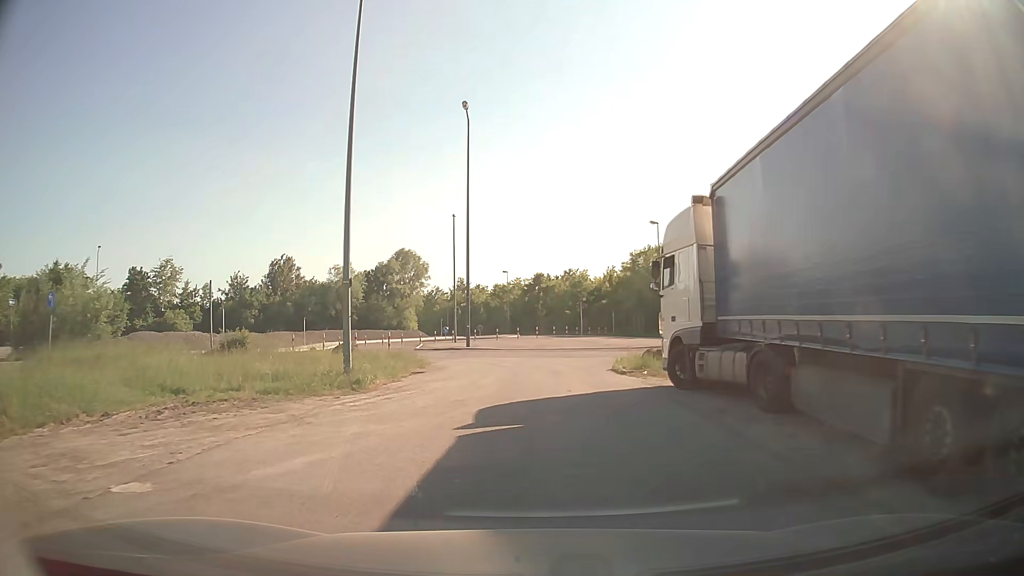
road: service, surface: asphalt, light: Day
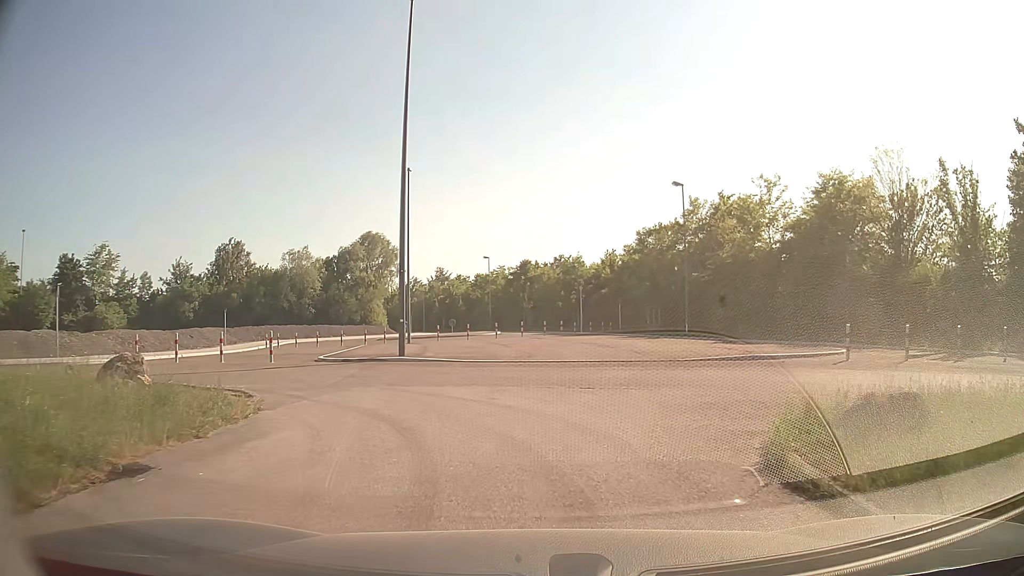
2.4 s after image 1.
(+0.2, +14.3) m; +1°
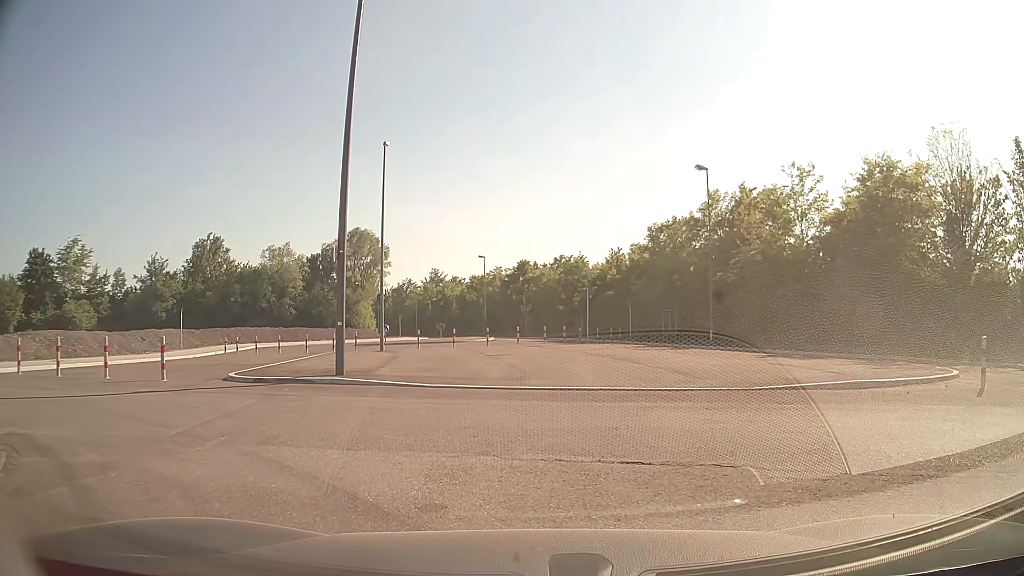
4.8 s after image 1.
(0.0, +6.1) m; +1°
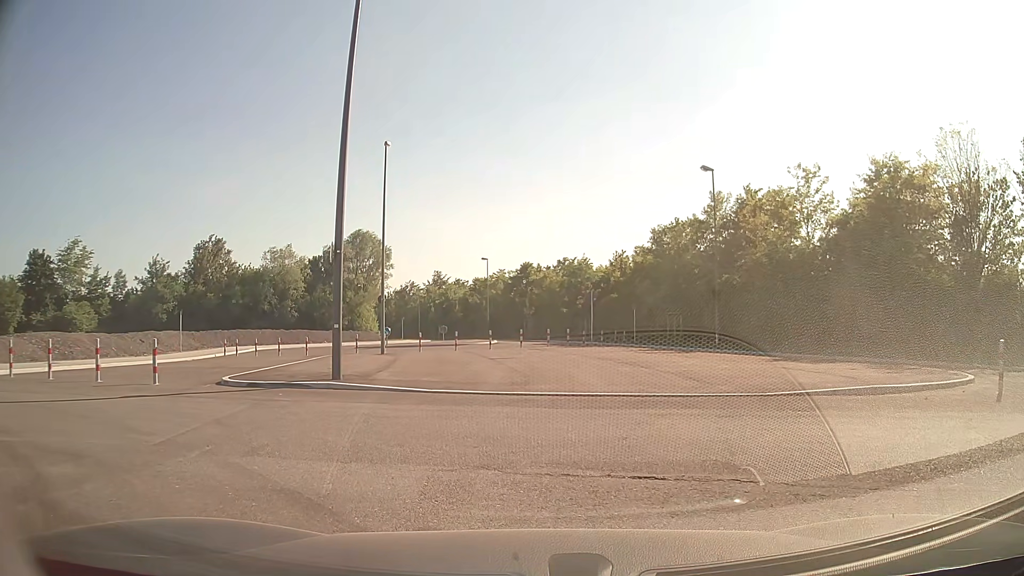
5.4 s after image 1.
(0.0, +0.5) m; 0°
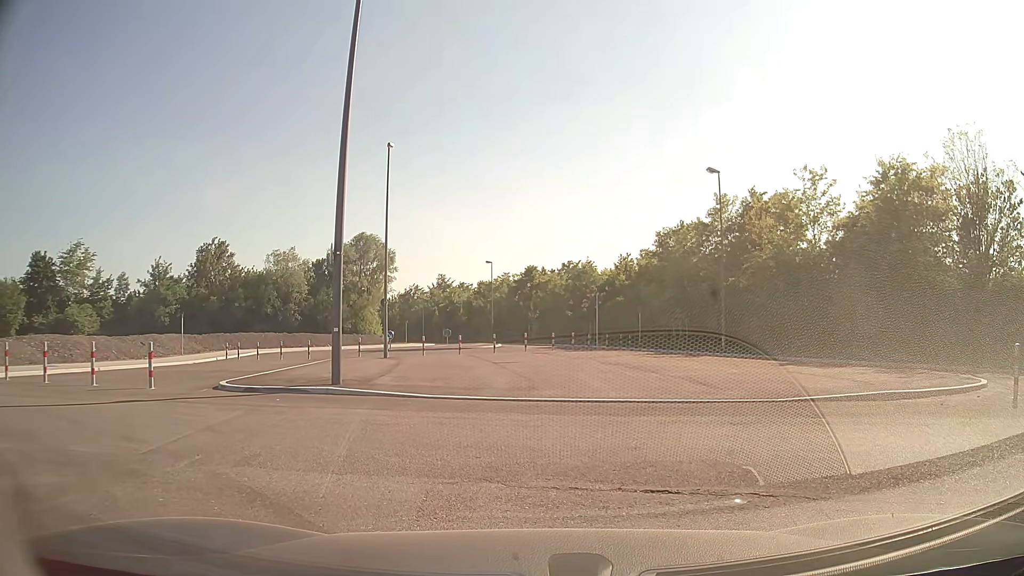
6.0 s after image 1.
(0.0, +0.4) m; 0°
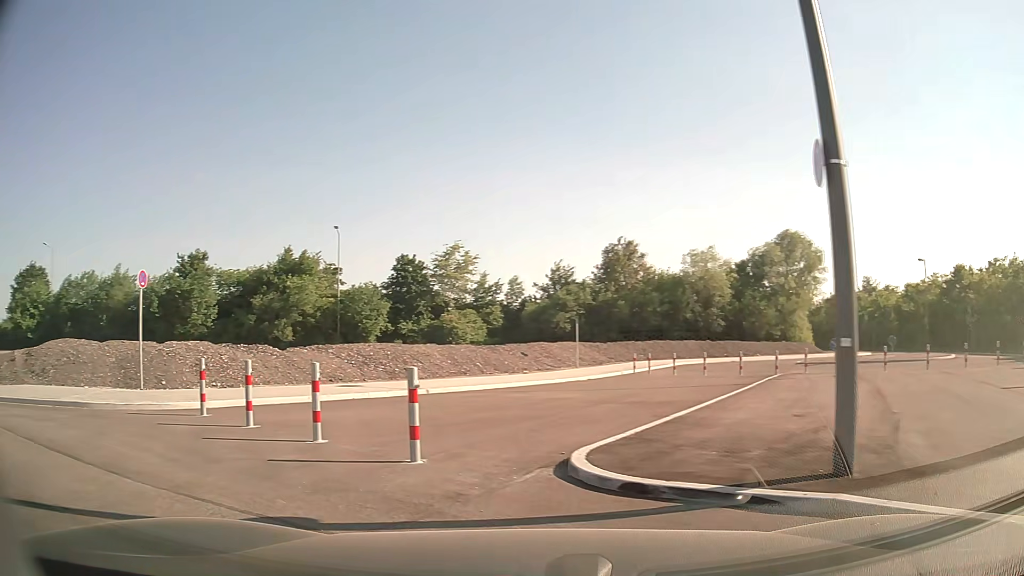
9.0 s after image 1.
(-1.8, +7.9) m; -35°
